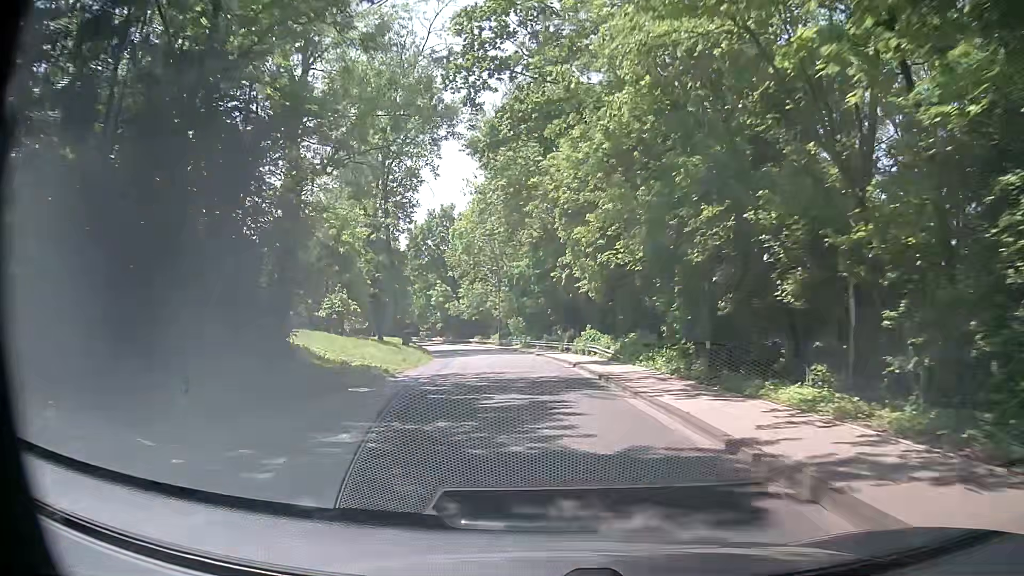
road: tertiary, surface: asphalt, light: Day
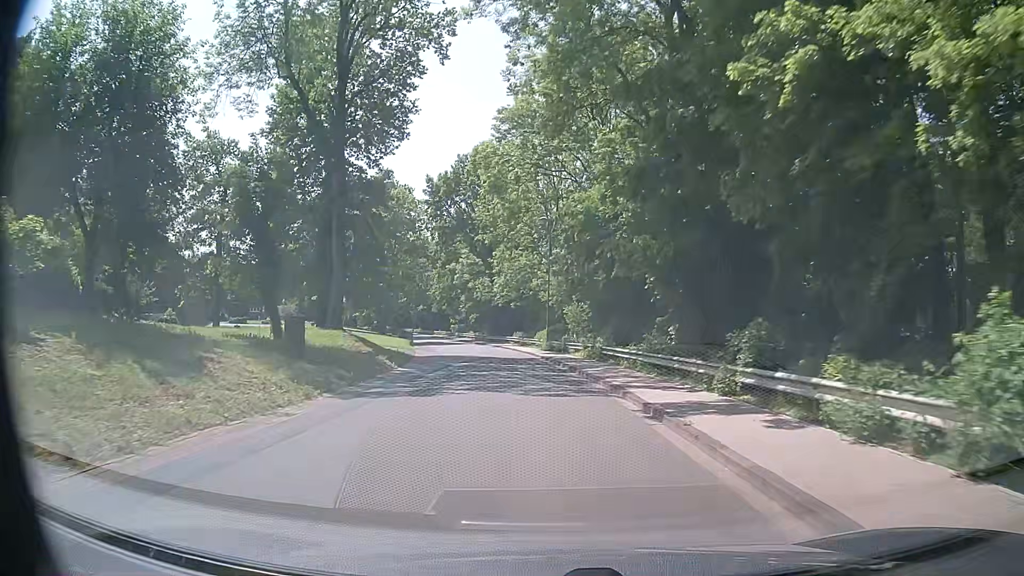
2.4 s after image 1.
(-1.1, +31.8) m; -5°
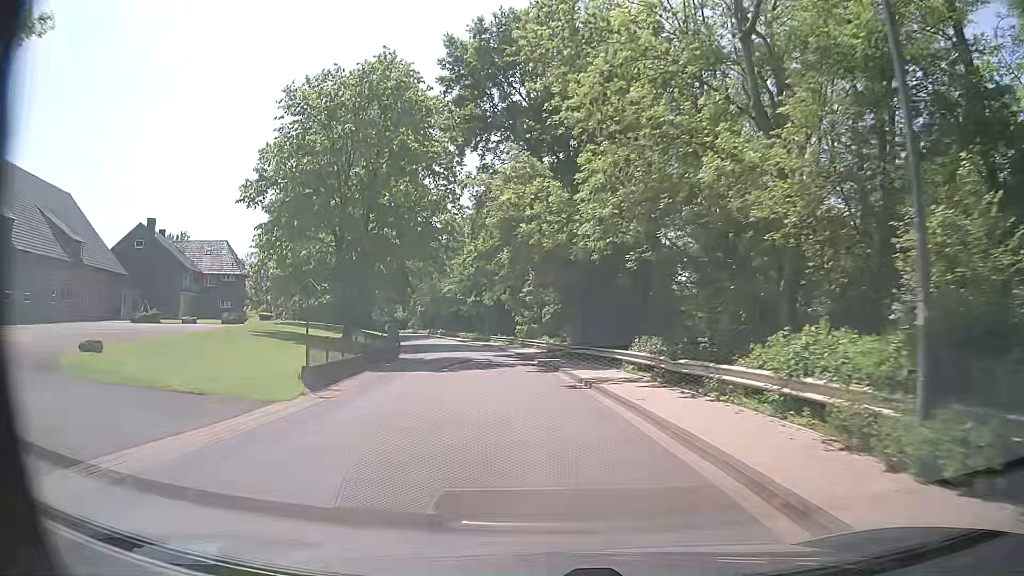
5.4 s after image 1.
(-2.3, +38.8) m; -8°
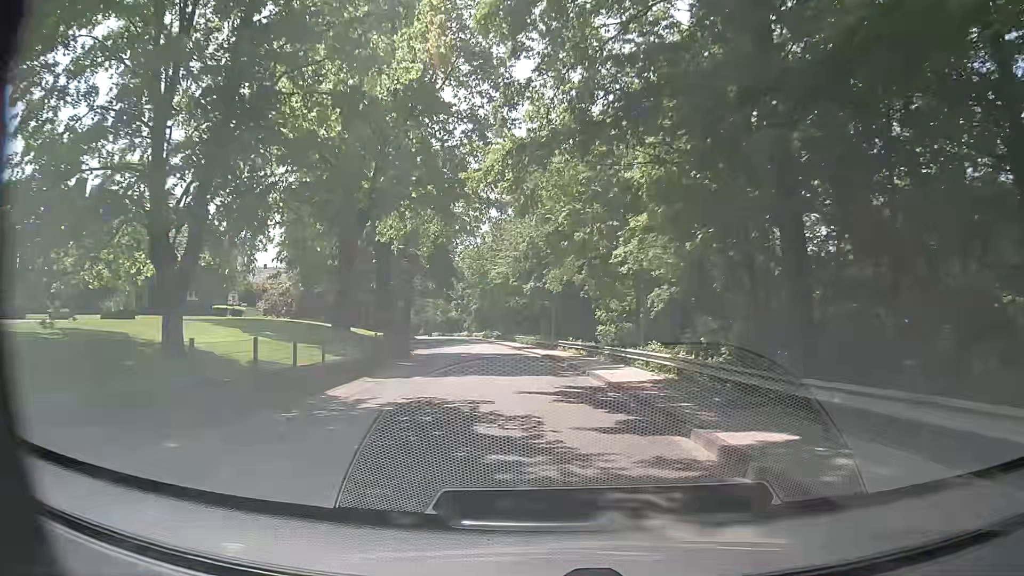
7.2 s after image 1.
(-1.2, +22.9) m; -6°
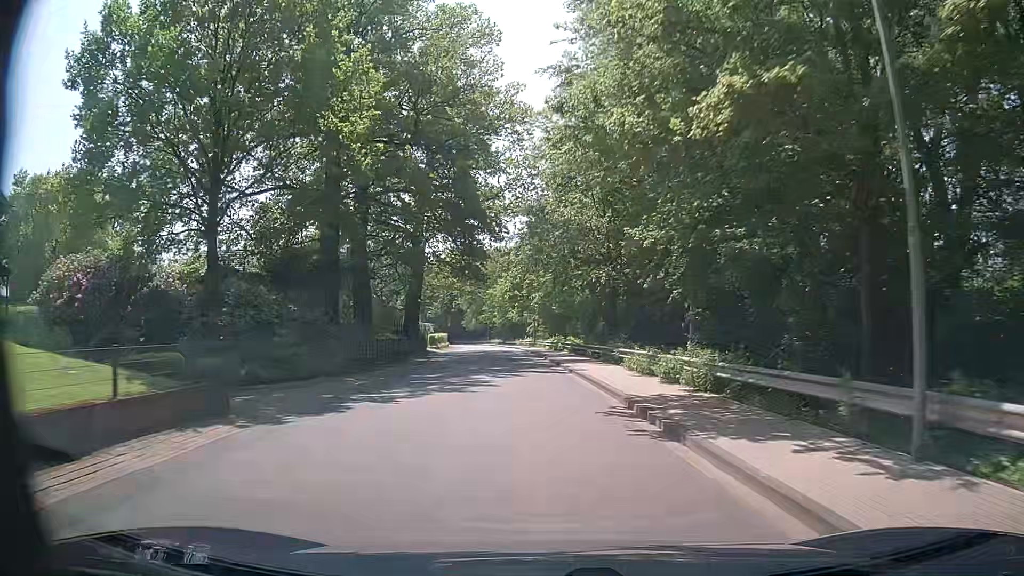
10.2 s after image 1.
(-2.4, +38.0) m; -7°
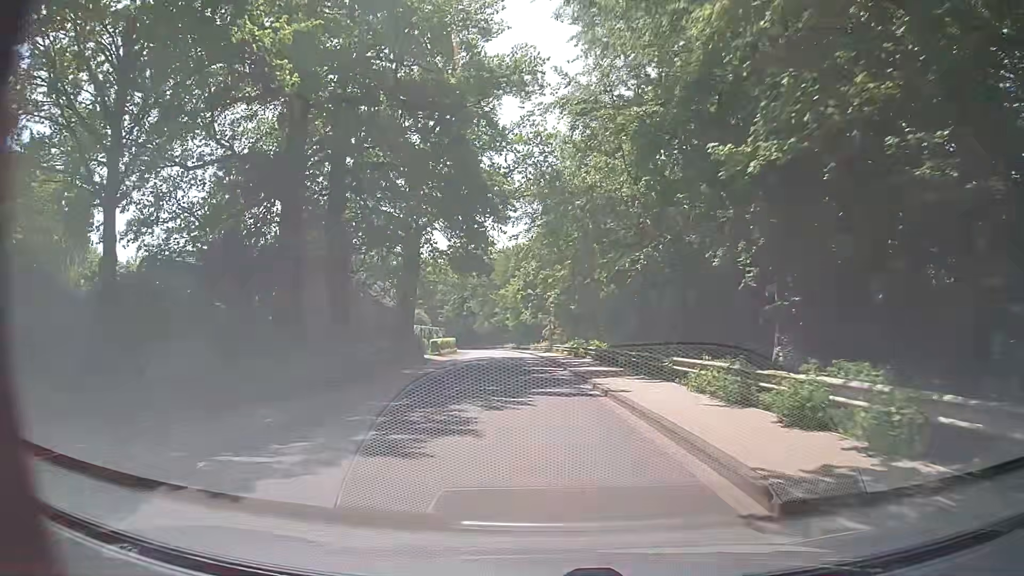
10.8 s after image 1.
(-0.1, +7.6) m; -1°
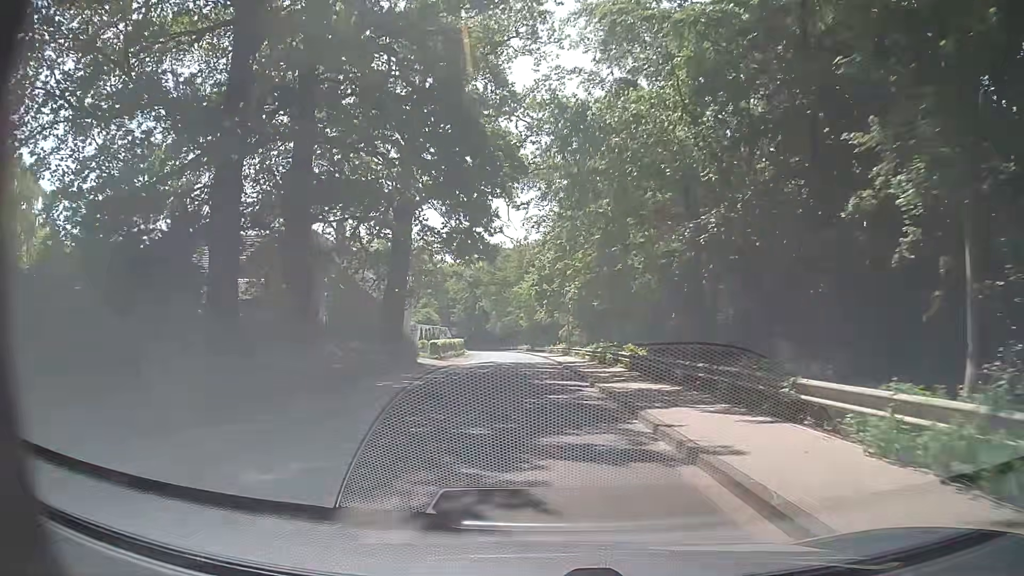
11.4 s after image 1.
(-0.1, +7.6) m; -2°
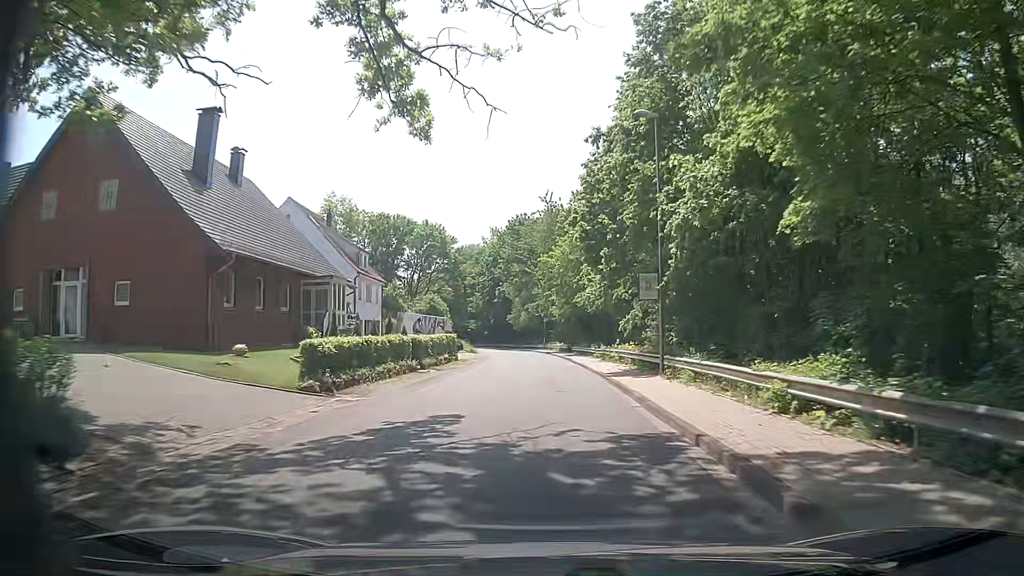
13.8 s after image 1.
(-0.4, +30.4) m; -3°
(0, +10) (0, +20) (0, +30) (0, +40) (0, +50) (-1, +60) (-2, +70) (-3, +80) (-4, +90) (-5, +100) m
